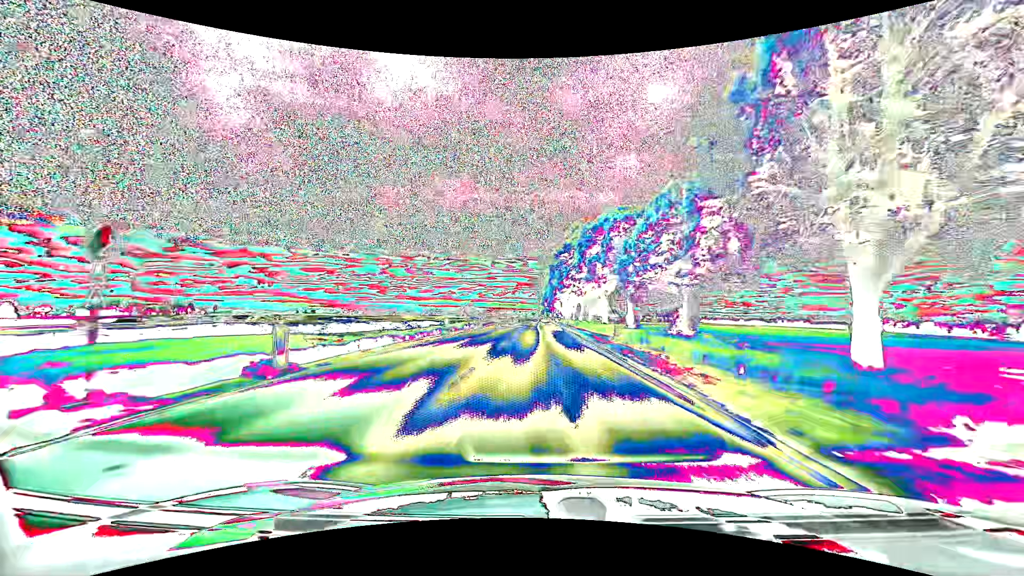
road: unclassified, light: Day
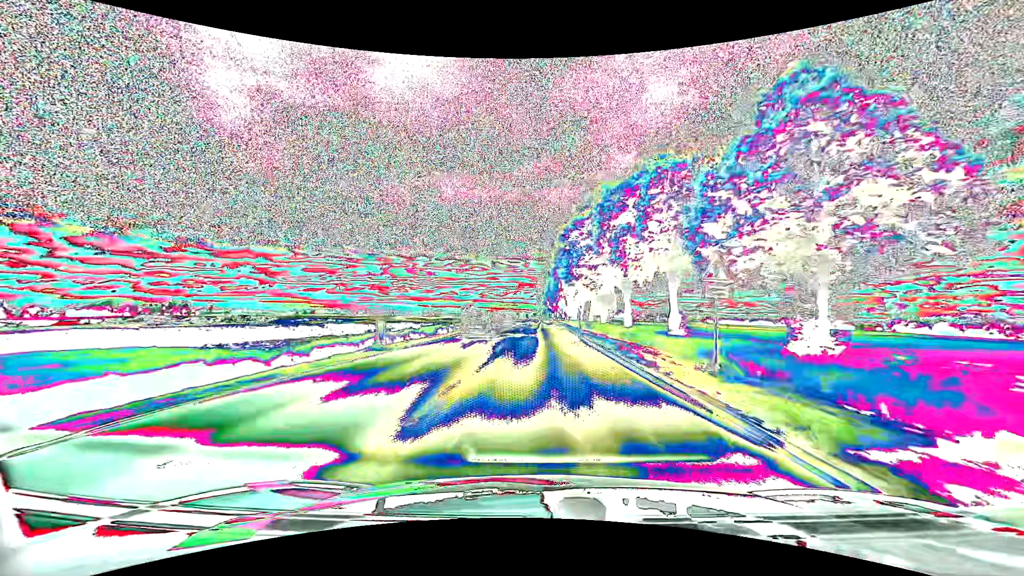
(0.0, +14.6) m; 0°
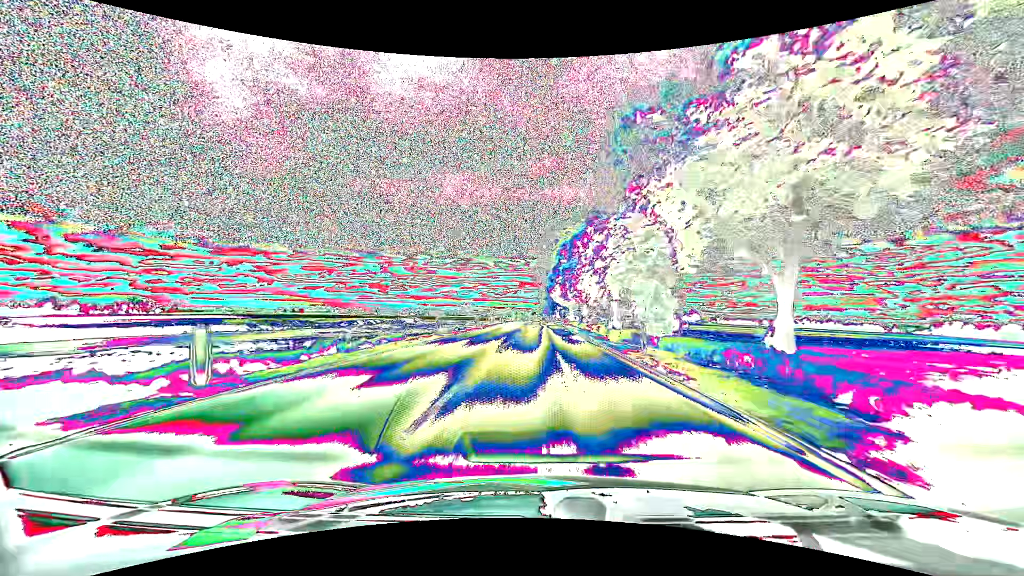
(+0.2, +72.7) m; 0°
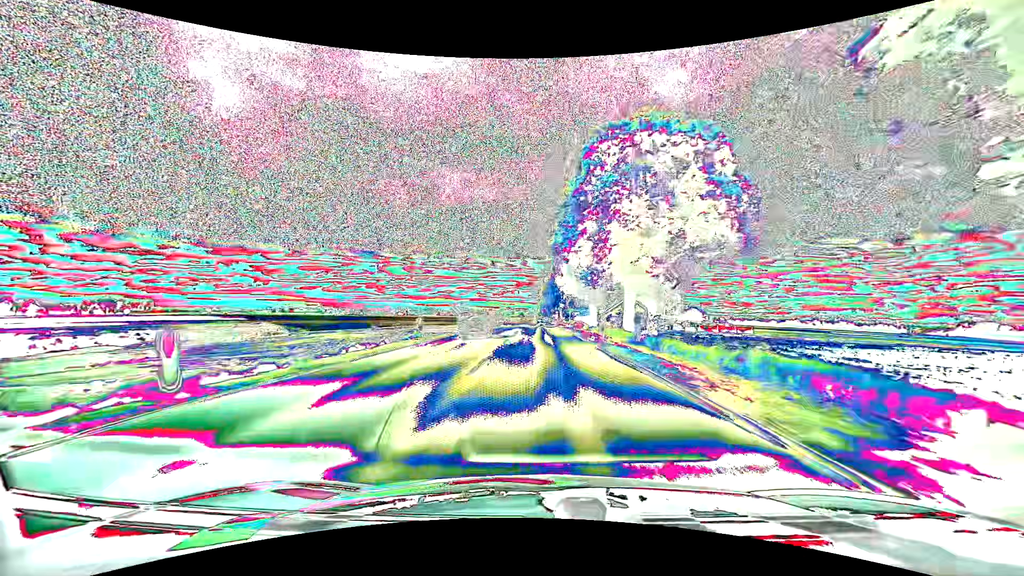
(0.0, +42.3) m; 0°
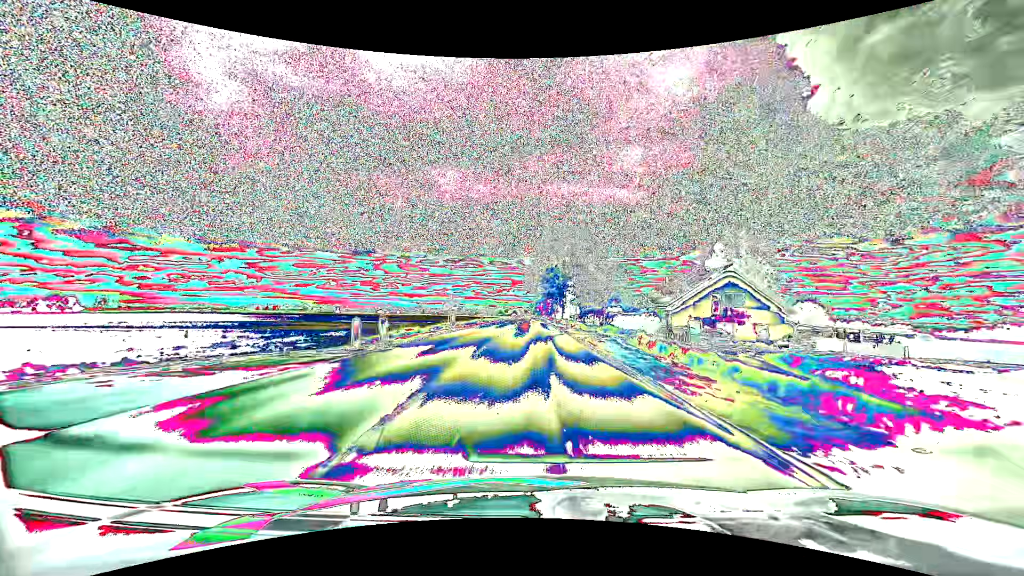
(+0.2, +54.4) m; +1°
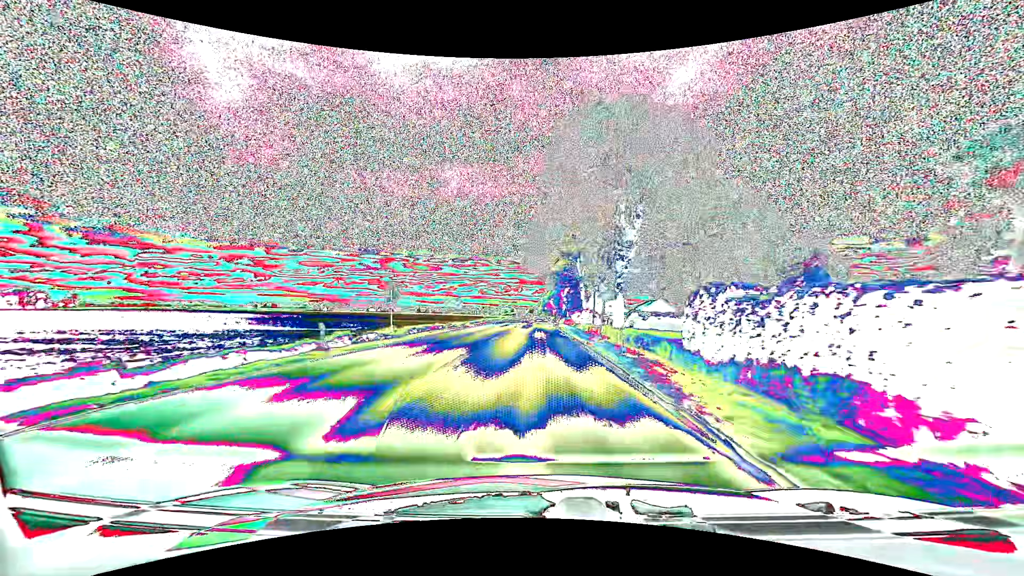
(-0.3, +52.9) m; -1°
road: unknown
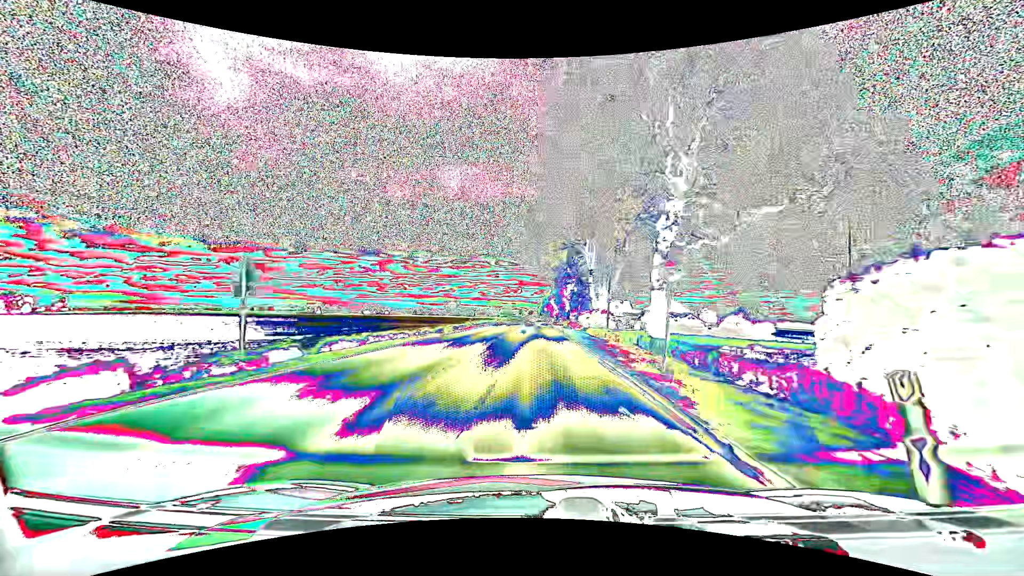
(0.0, +12.9) m; 0°
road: primary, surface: asphalt
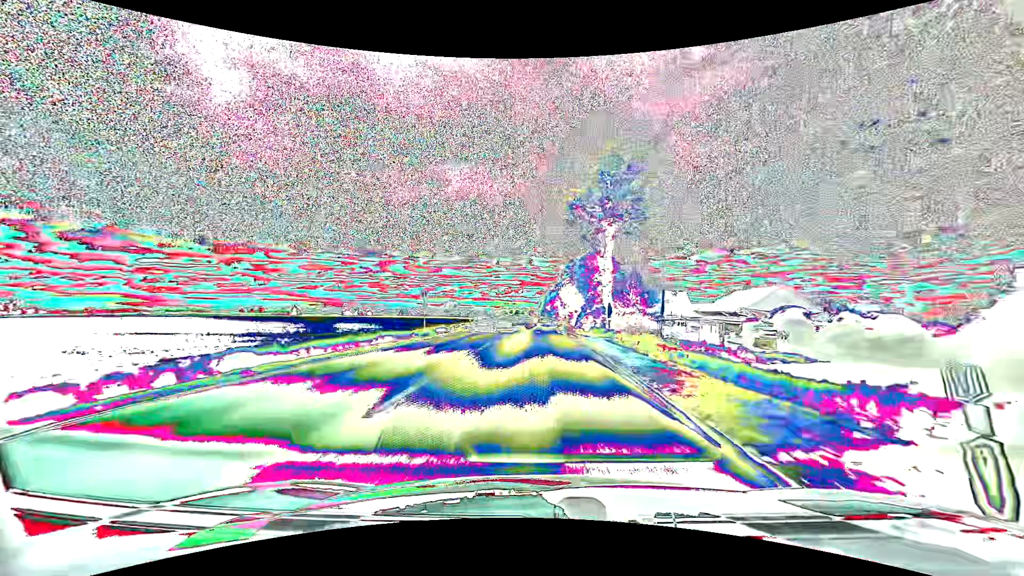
(0.0, +51.8) m; 0°
(0, +10) (0, +20) (0, +30) (0, +40) (0, +50) (0, +60) (0, +70) (0, +80) (0, +90) (0, +100) m
